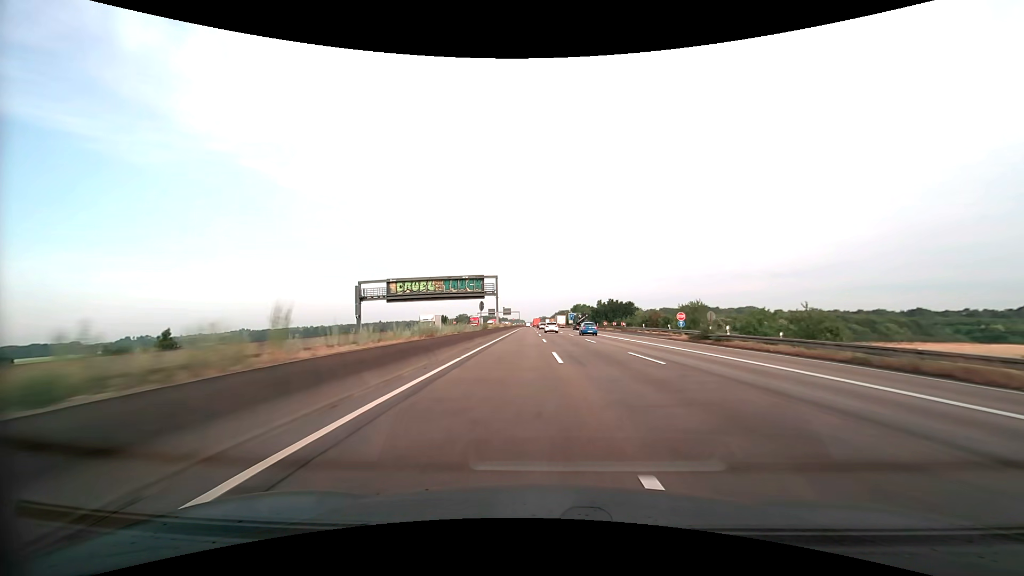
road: motorway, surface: asphalt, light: Day
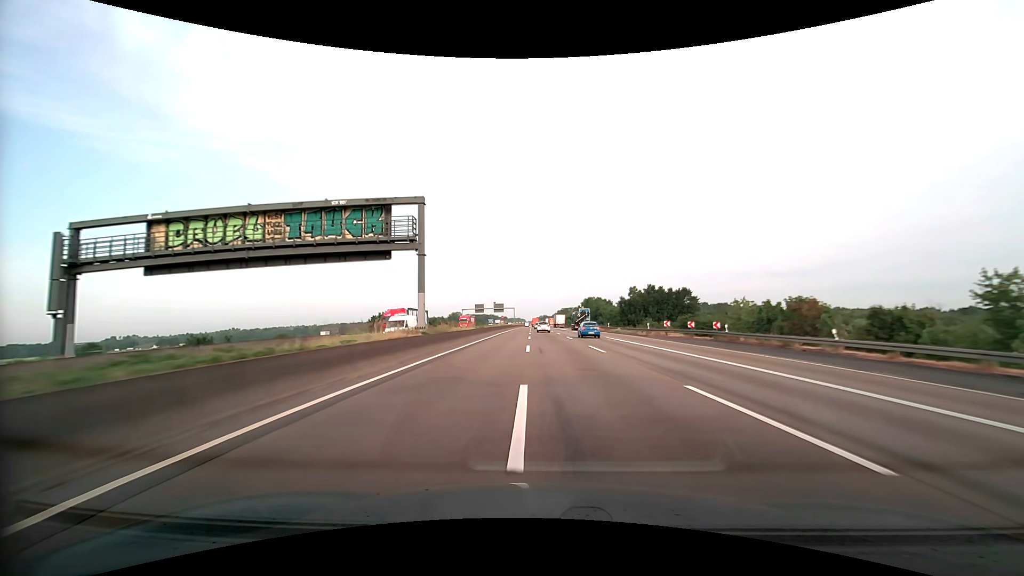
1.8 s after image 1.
(0.0, +47.8) m; 0°
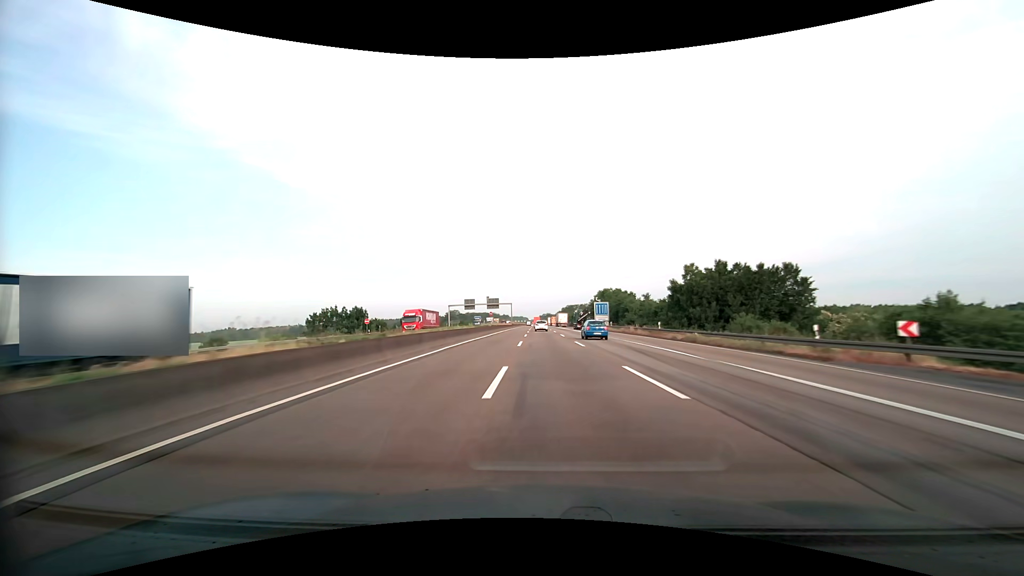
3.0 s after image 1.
(-0.1, +32.0) m; 0°
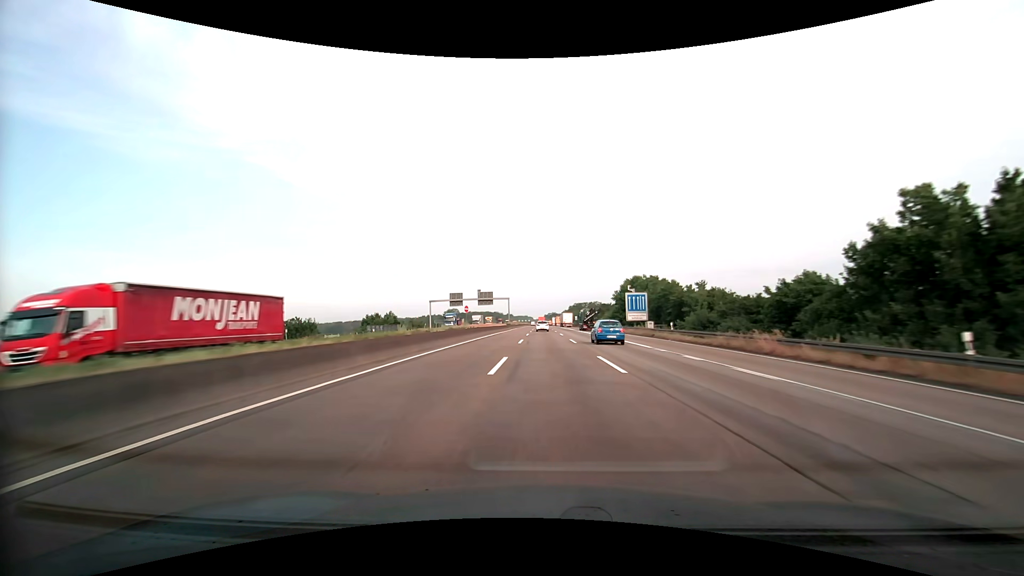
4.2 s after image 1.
(-0.2, +32.0) m; -1°
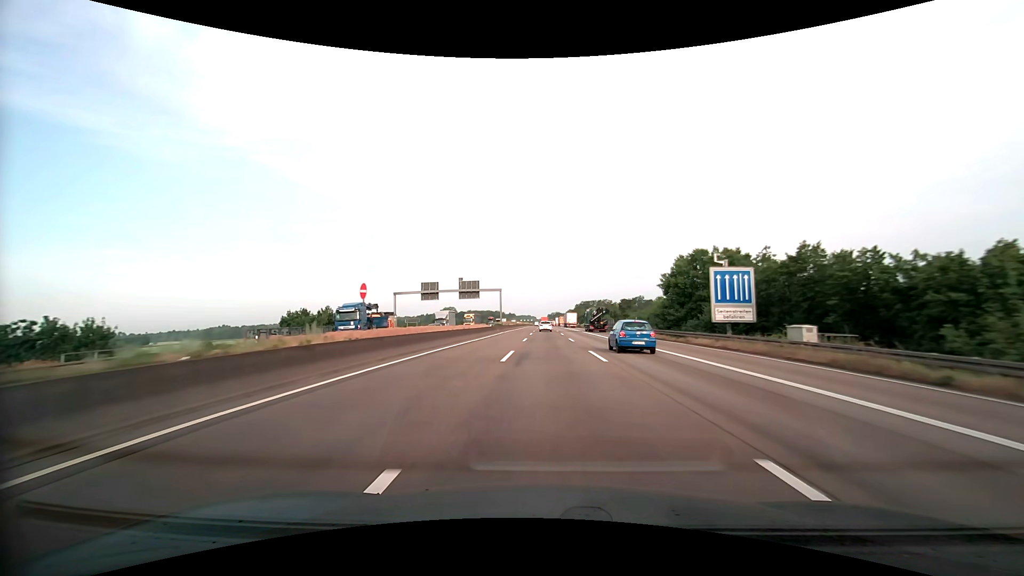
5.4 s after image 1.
(-0.1, +32.0) m; 0°
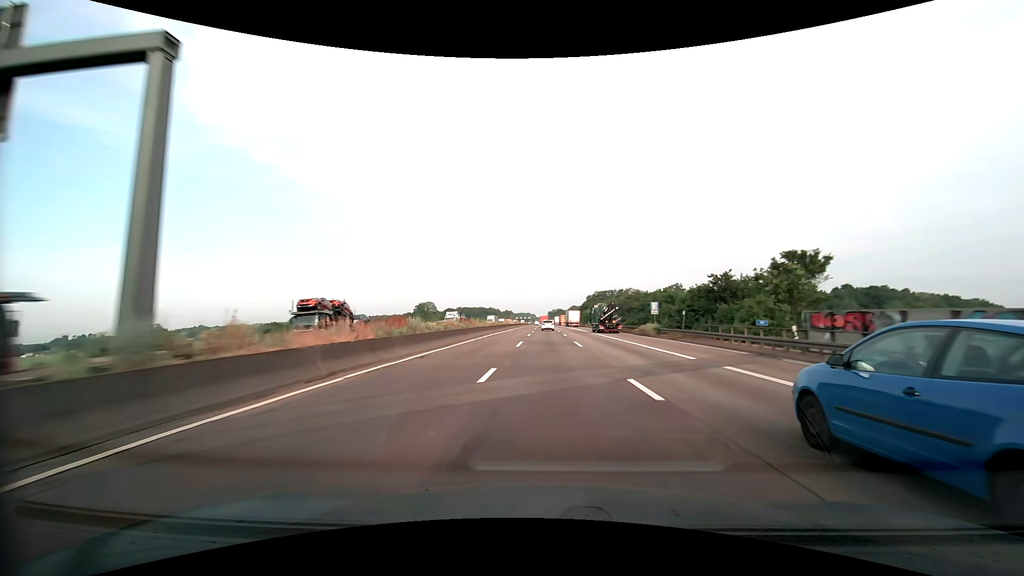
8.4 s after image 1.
(0.0, +80.2) m; 0°
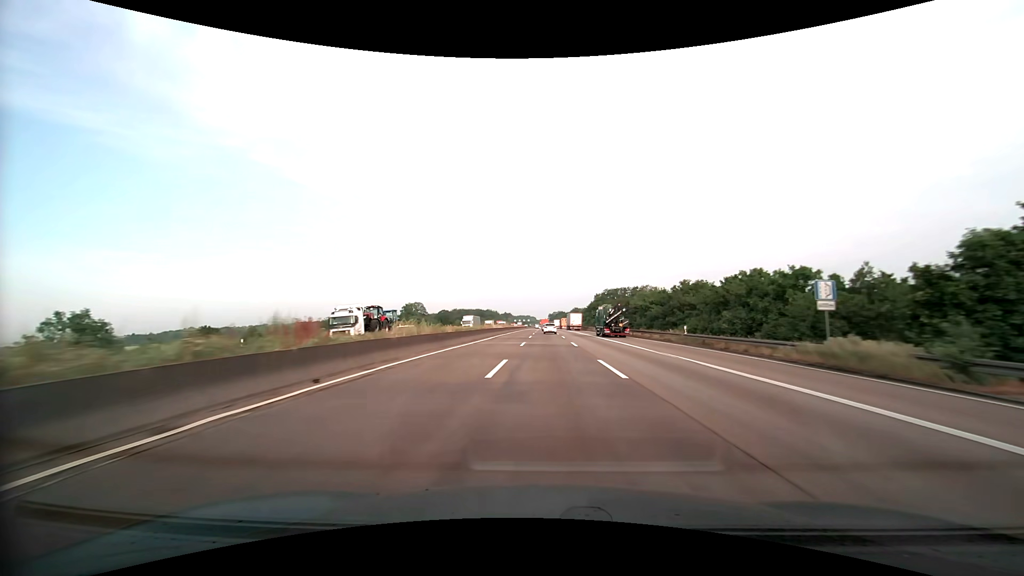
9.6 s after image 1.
(0.0, +32.2) m; 0°
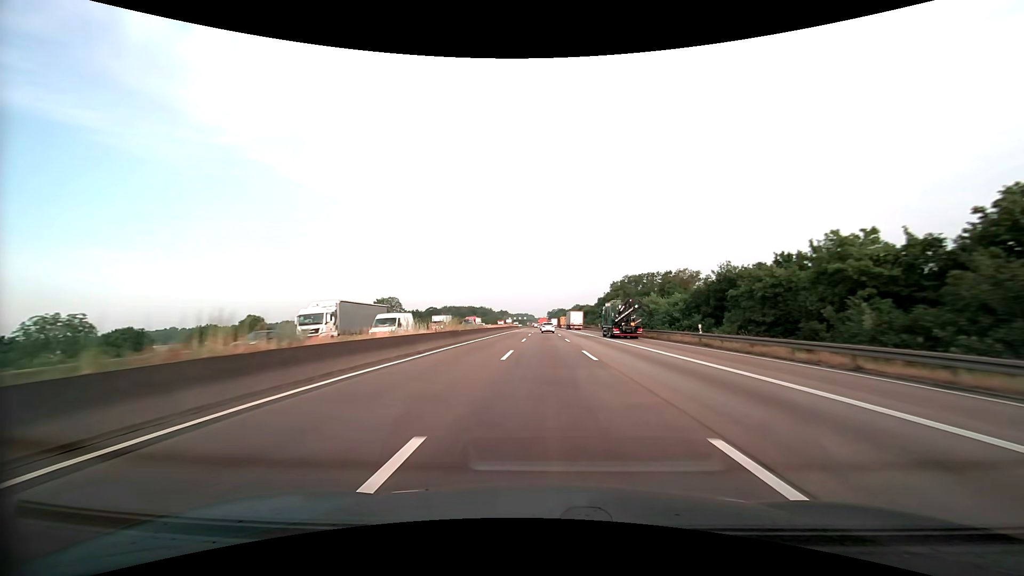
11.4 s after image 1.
(0.0, +48.3) m; 0°
(0, +10) (0, +20) (0, +30) (0, +40) (0, +50) (0, +60) (0, +70) (0, +80) (0, +90) (0, +100) m
